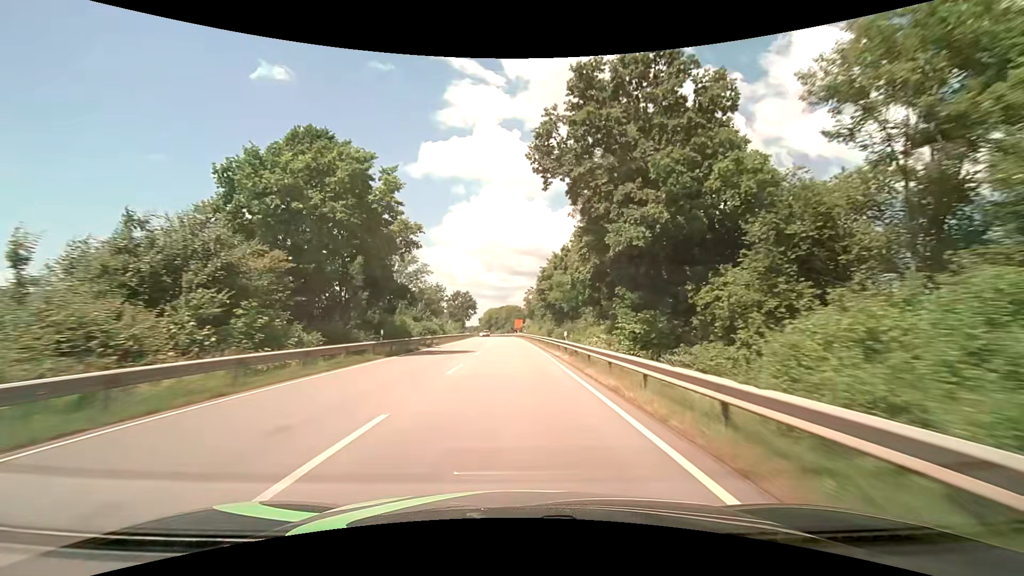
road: primary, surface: asphalt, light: Day
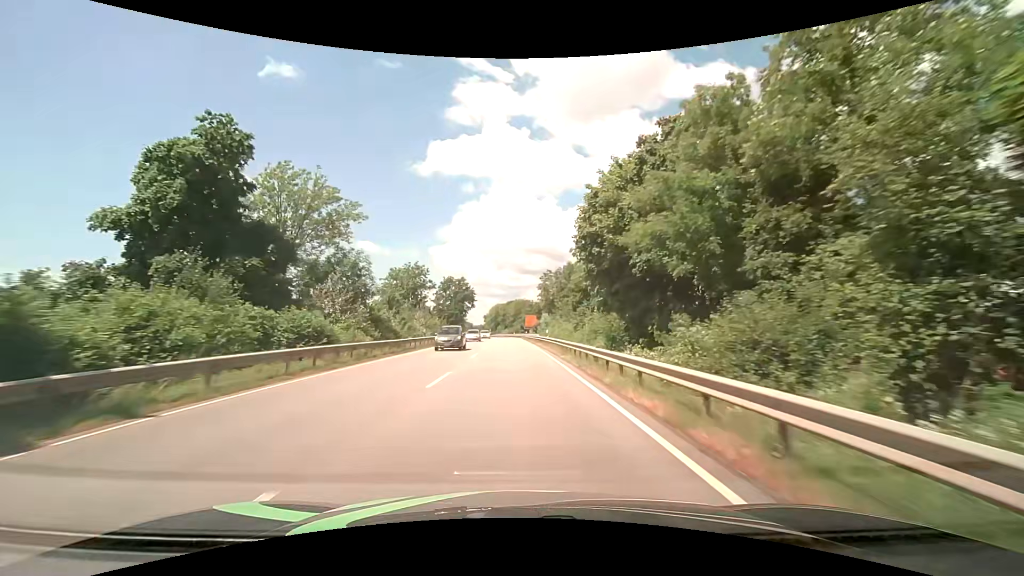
(-0.4, +37.6) m; -2°
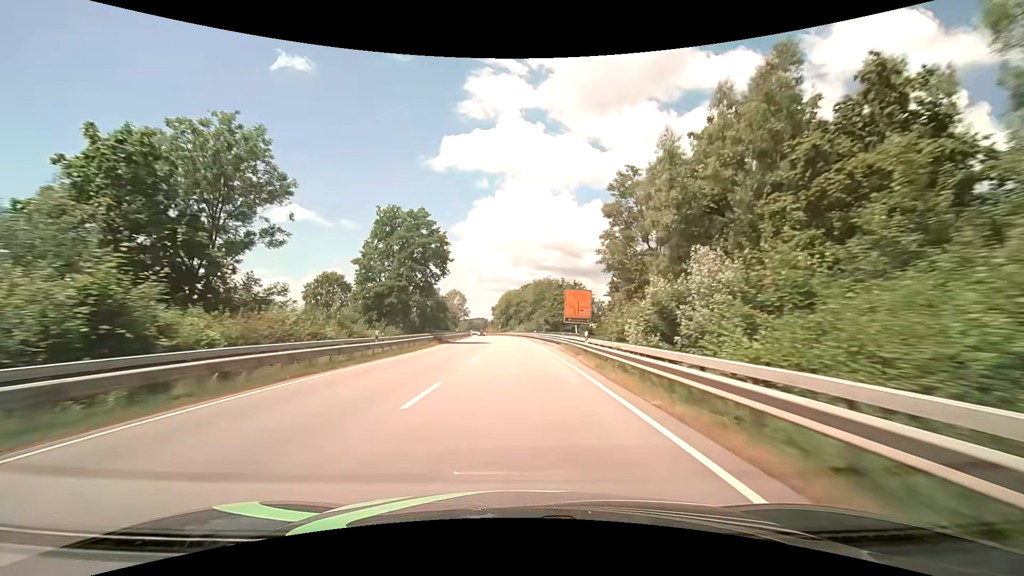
(-0.6, +62.8) m; -1°
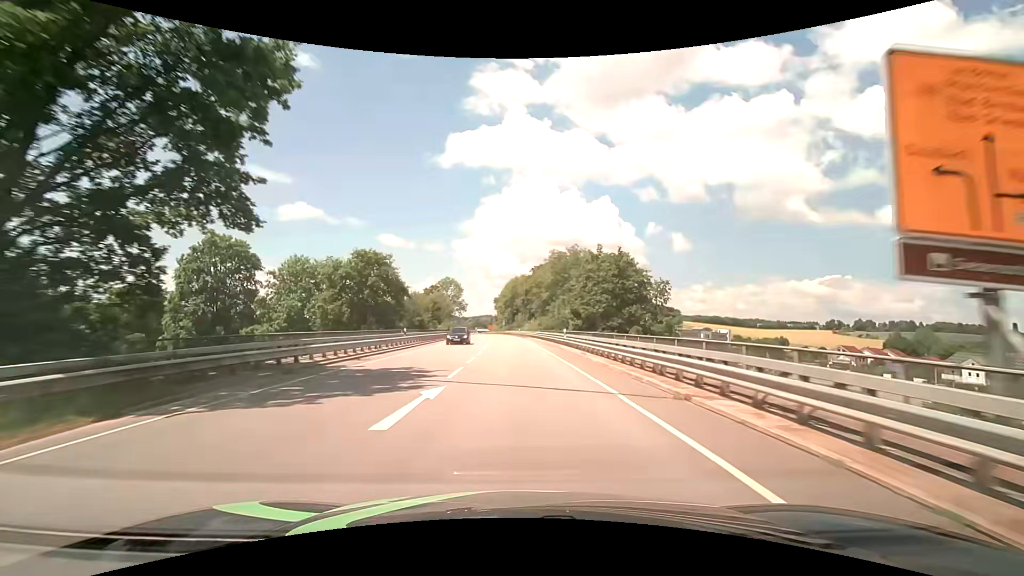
(-0.3, +37.8) m; -1°
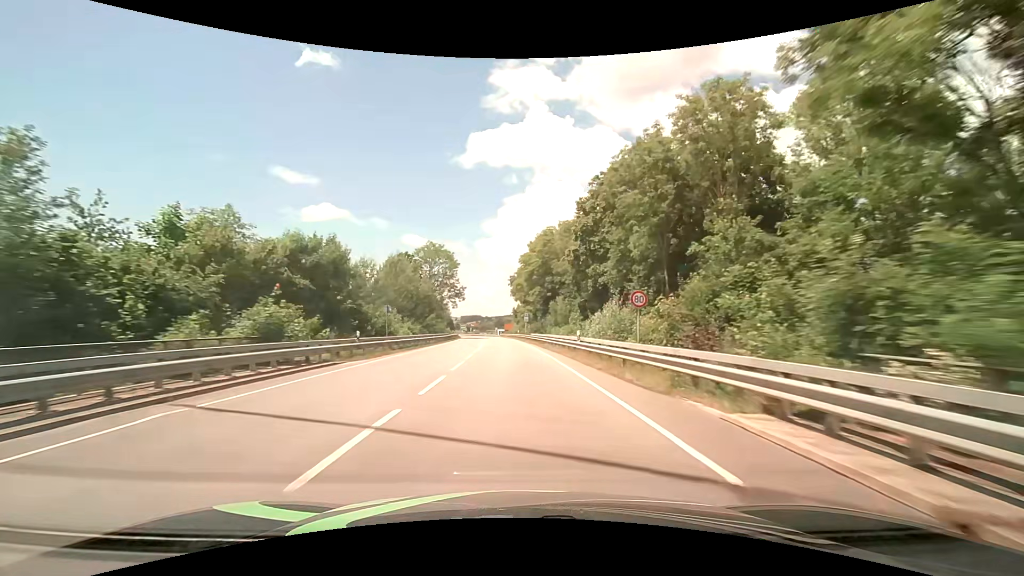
(-1.6, +62.9) m; -3°
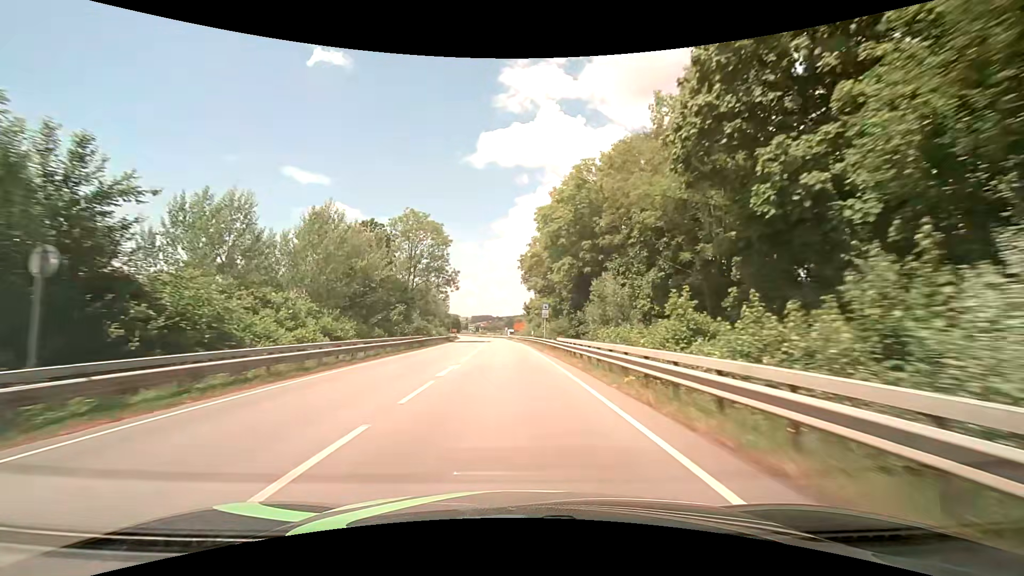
(-0.3, +25.1) m; -1°
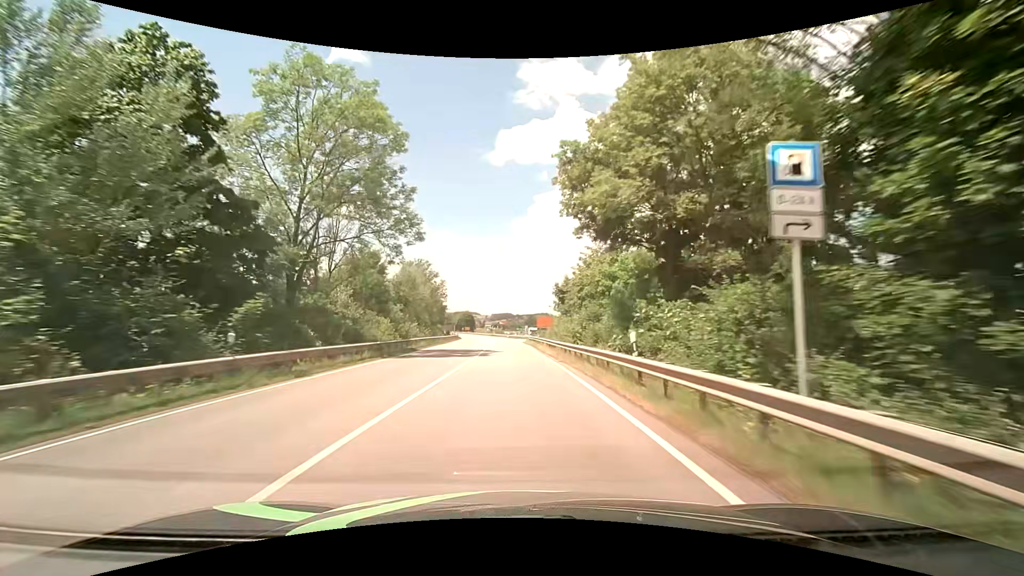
(-0.8, +37.7) m; -2°
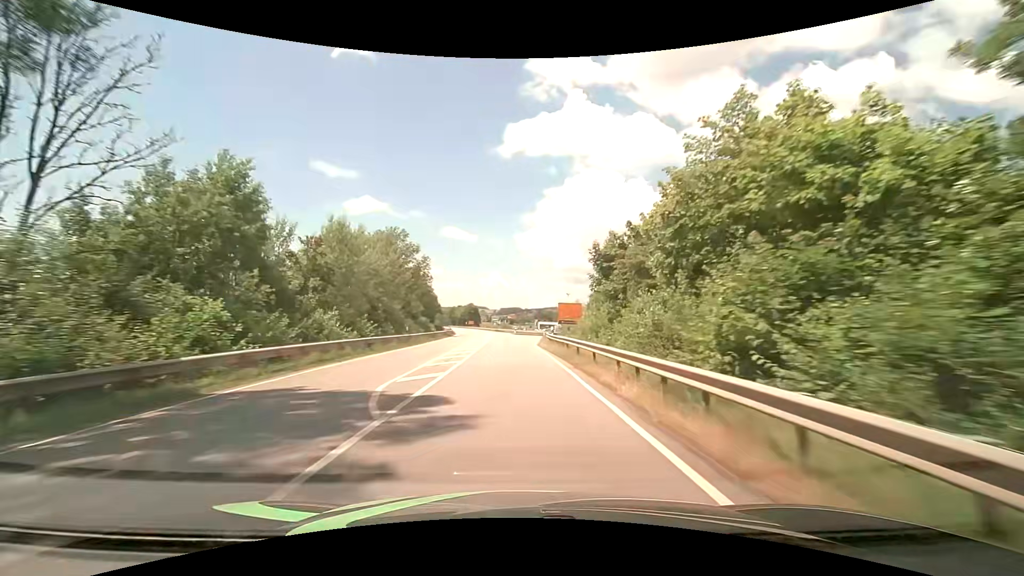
(-0.4, +25.1) m; -1°
(0, +10) (0, +20) (0, +30) (-1, +40) (-1, +50) (-2, +60) (-2, +70) (-3, +80) (-4, +90) (-5, +100) m
